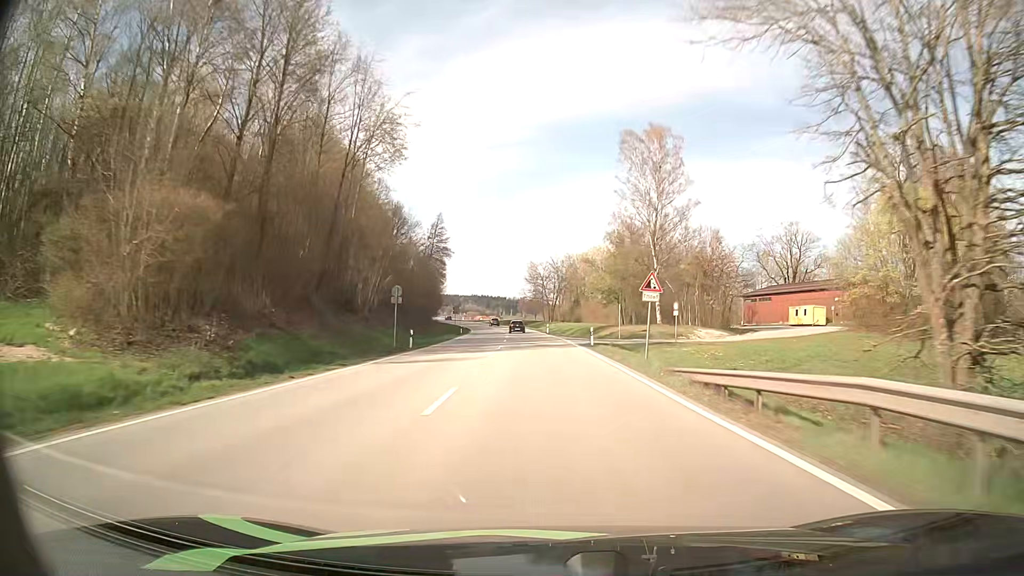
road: primary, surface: asphalt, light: Day
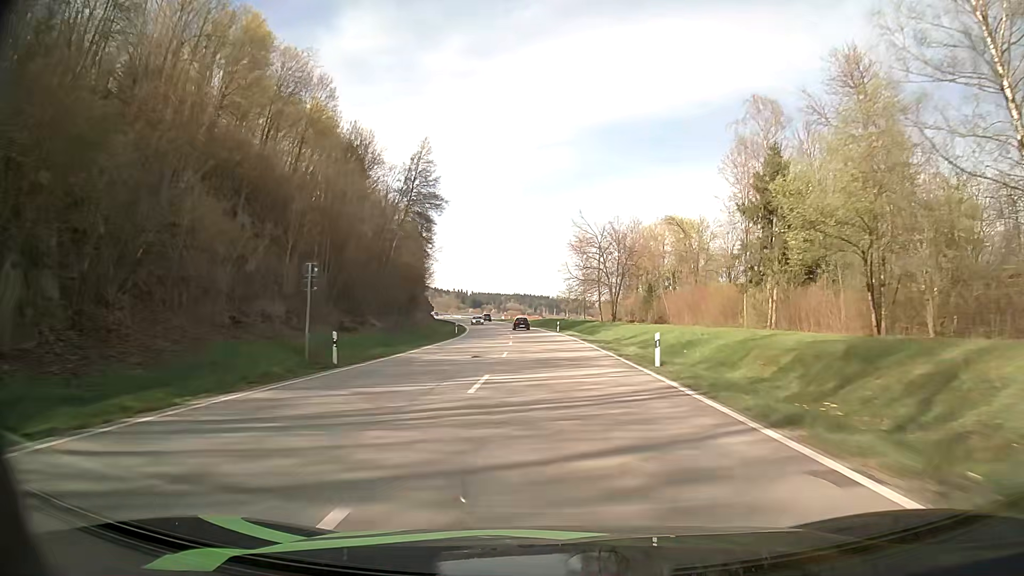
(-1.9, +57.0) m; -4°
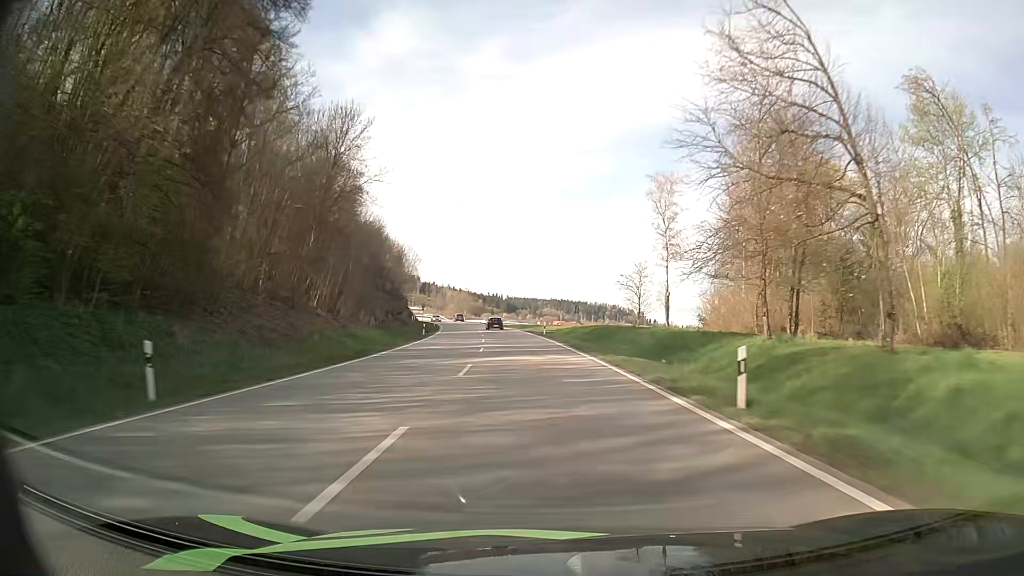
(-1.4, +55.5) m; -3°
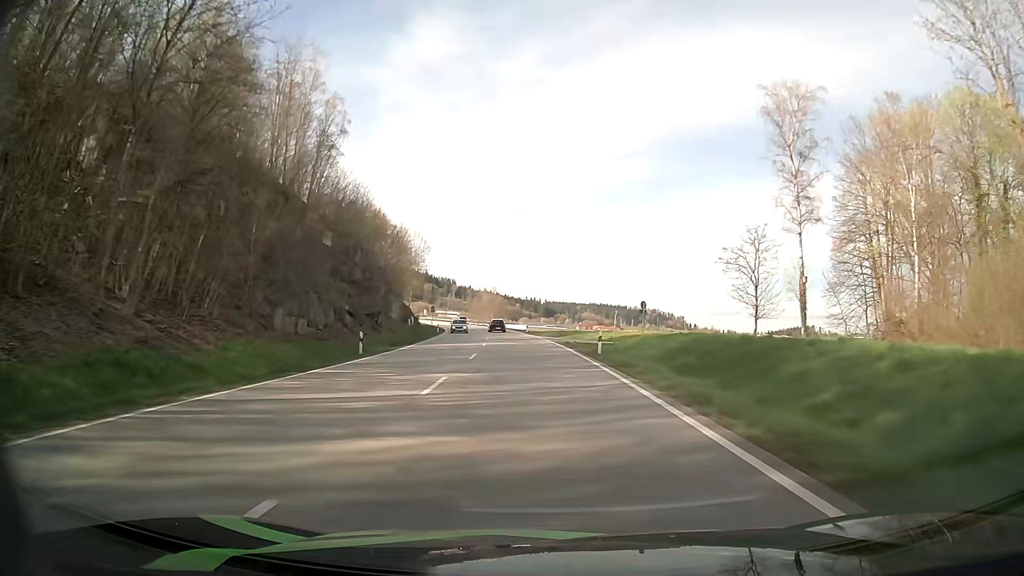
(-0.7, +28.0) m; -3°
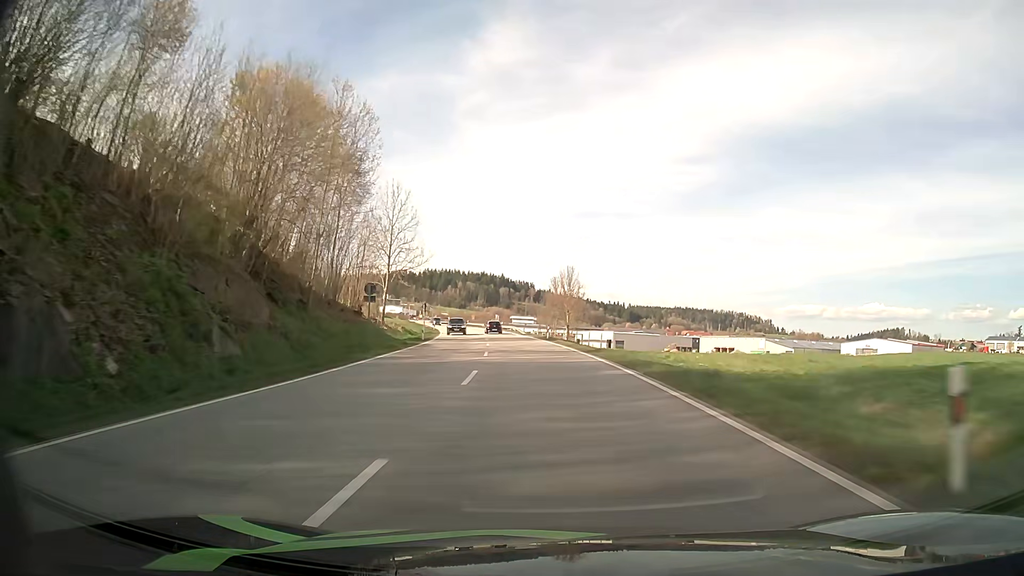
(-4.8, +69.9) m; -7°
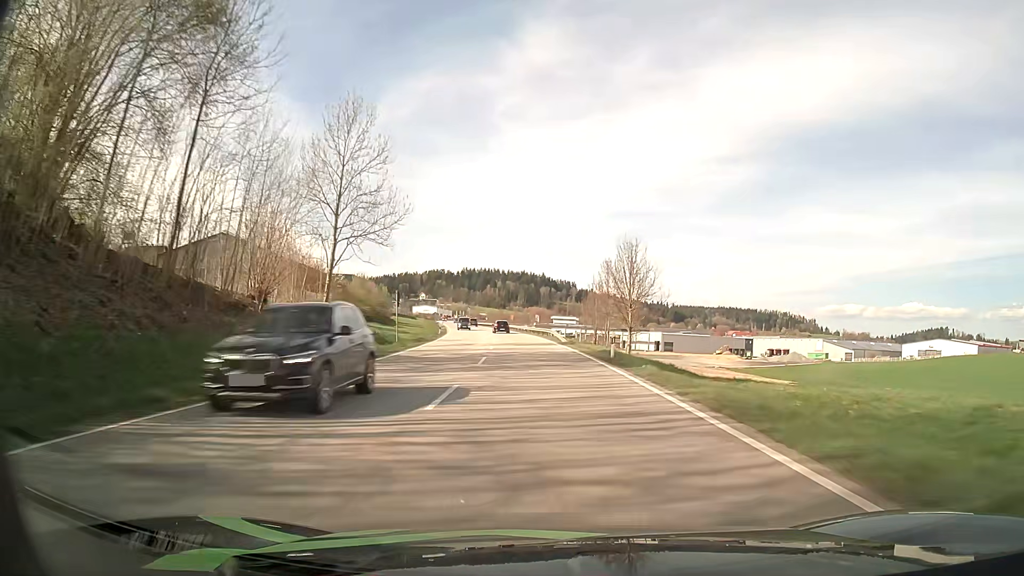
(-0.8, +27.7) m; -3°
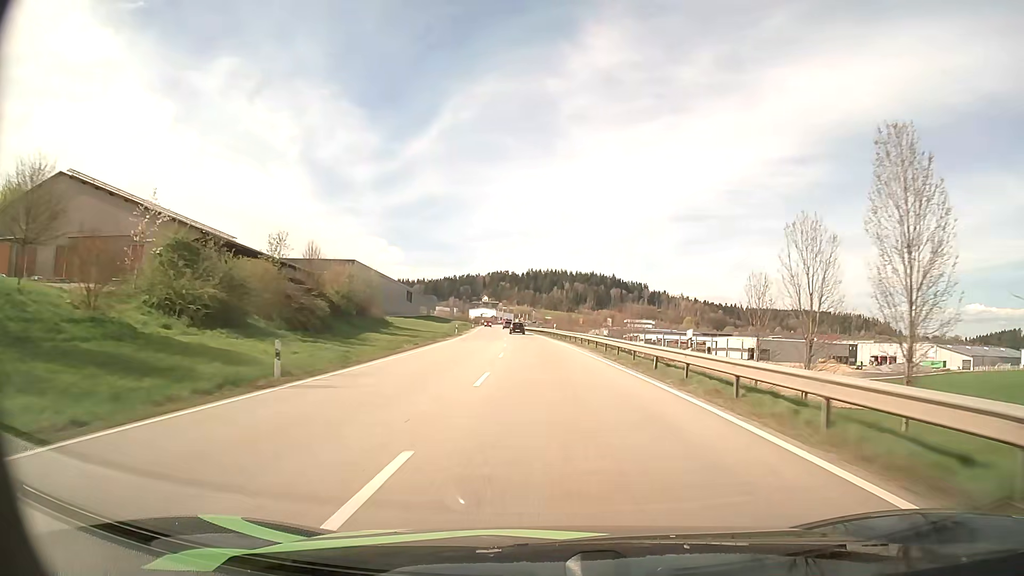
(-3.3, +55.4) m; -6°
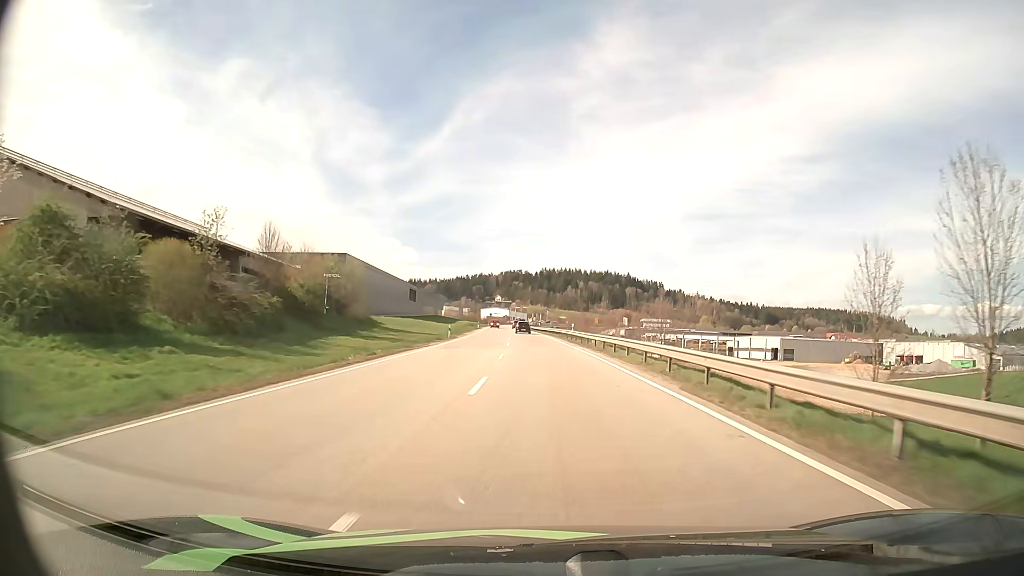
(-0.1, +13.9) m; -1°
(0, +10) (0, +20) (-1, +30) (-1, +40) (-1, +50) (-2, +60) (-2, +70) (-3, +80) (-4, +90) (-4, +100) m
